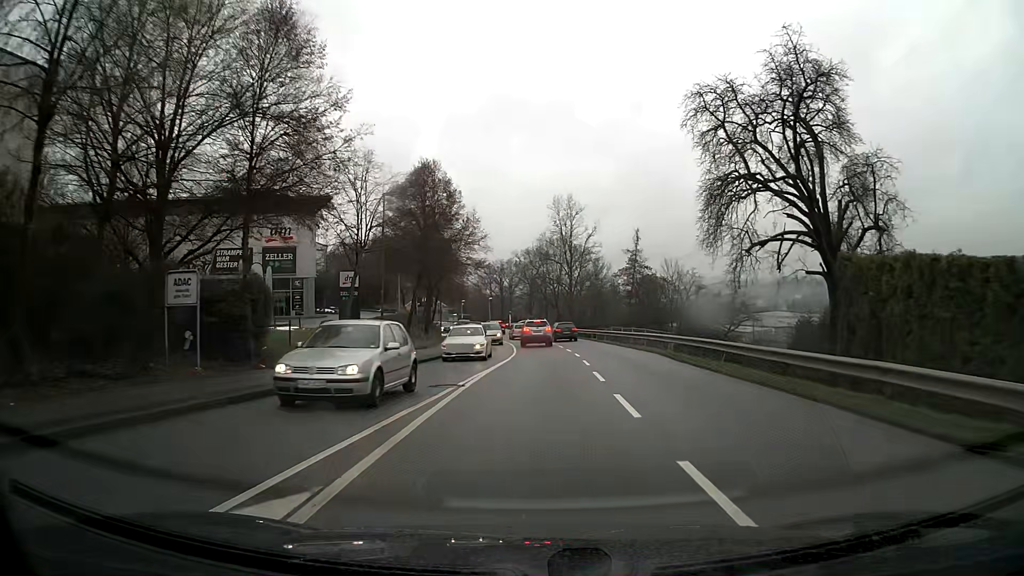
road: tertiary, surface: asphalt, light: Day
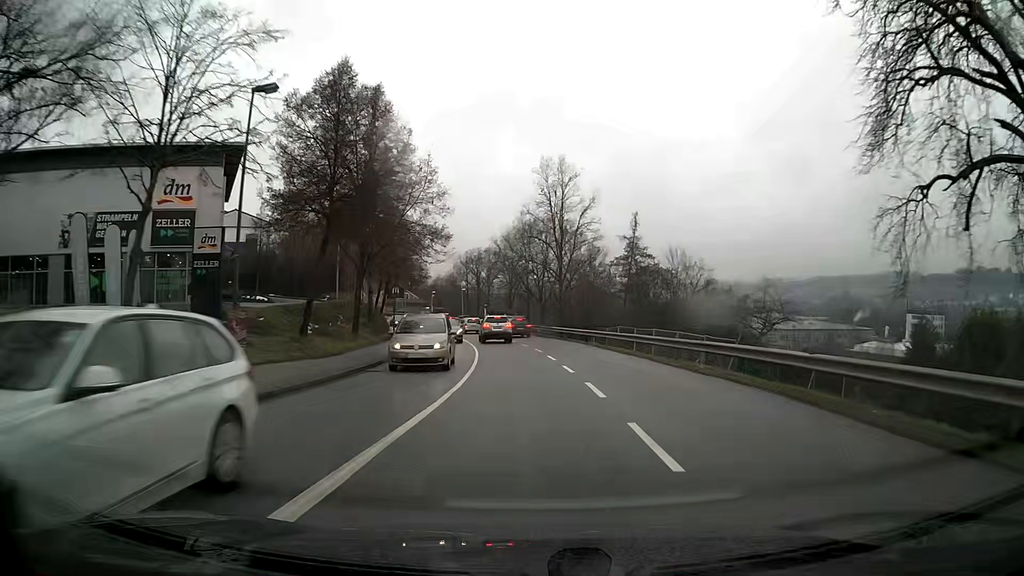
(+0.2, +15.5) m; +1°
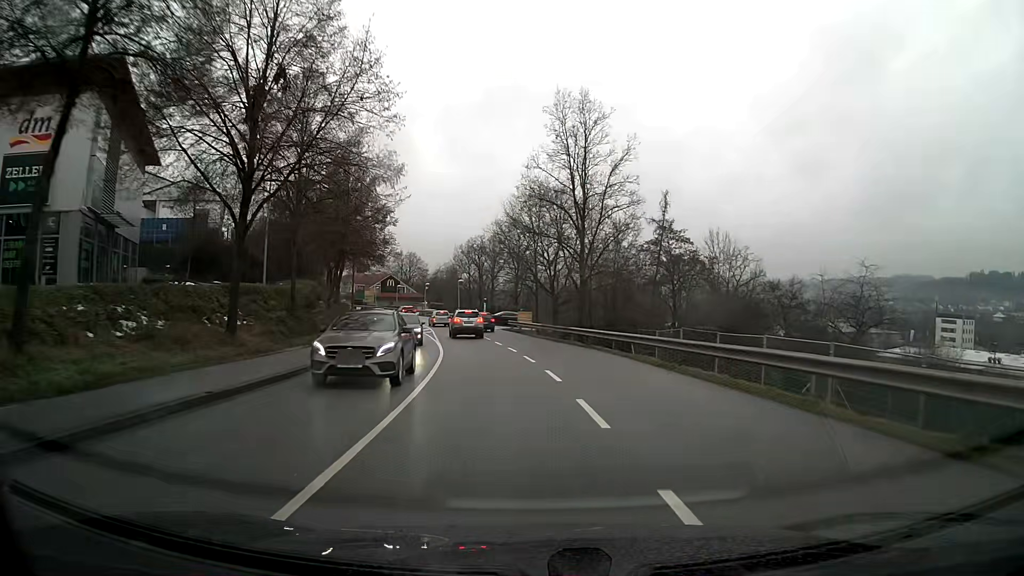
(-0.1, +15.6) m; -2°
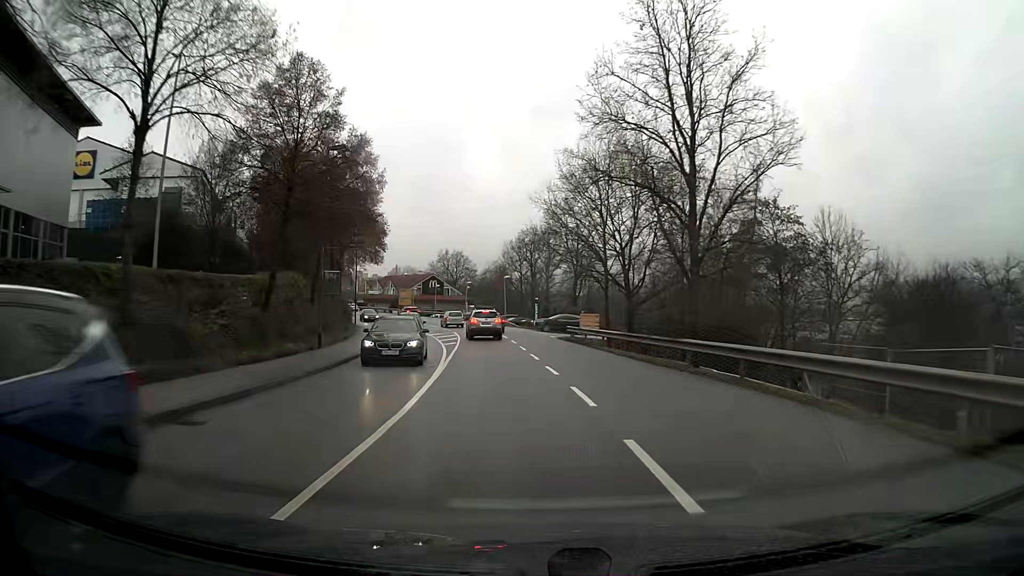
(-0.6, +15.8) m; -5°
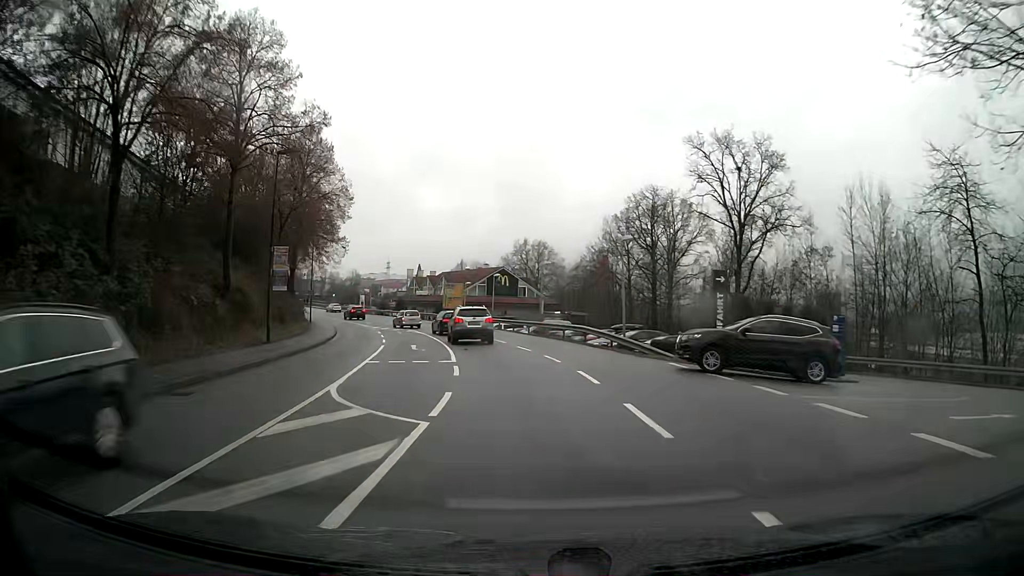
(-2.3, +38.5) m; -7°
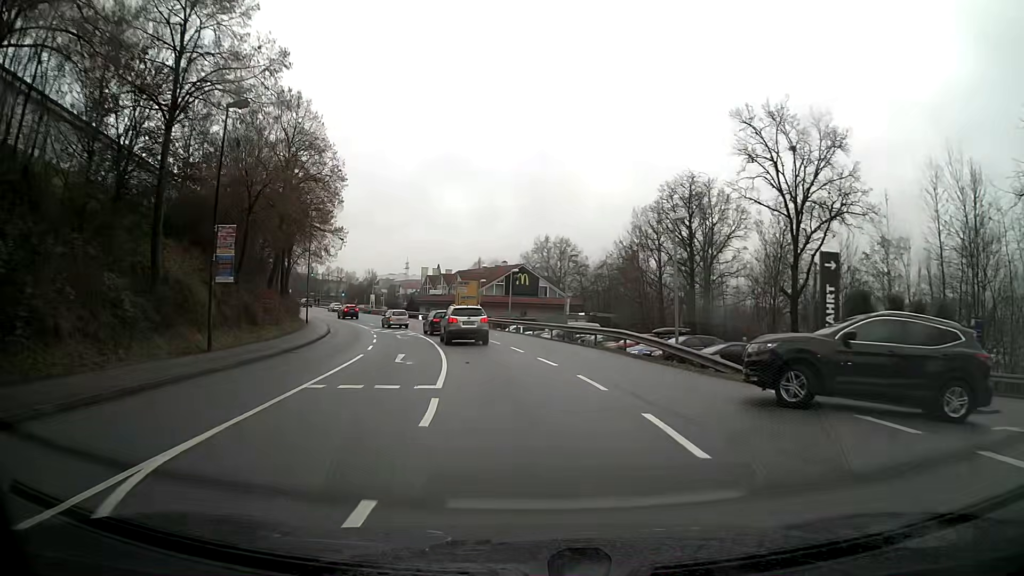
(-0.1, +7.1) m; -3°
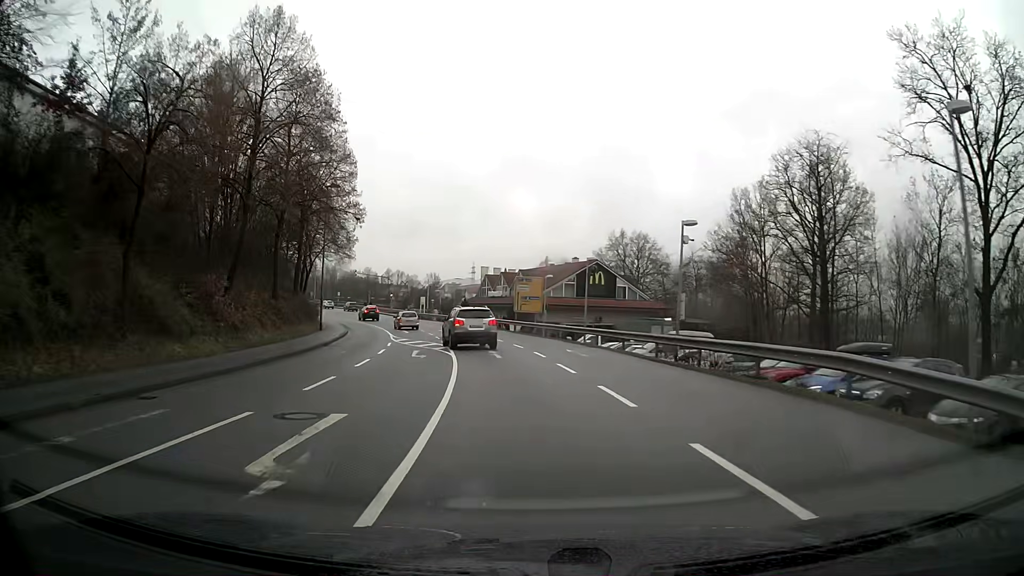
(-0.6, +13.8) m; -5°
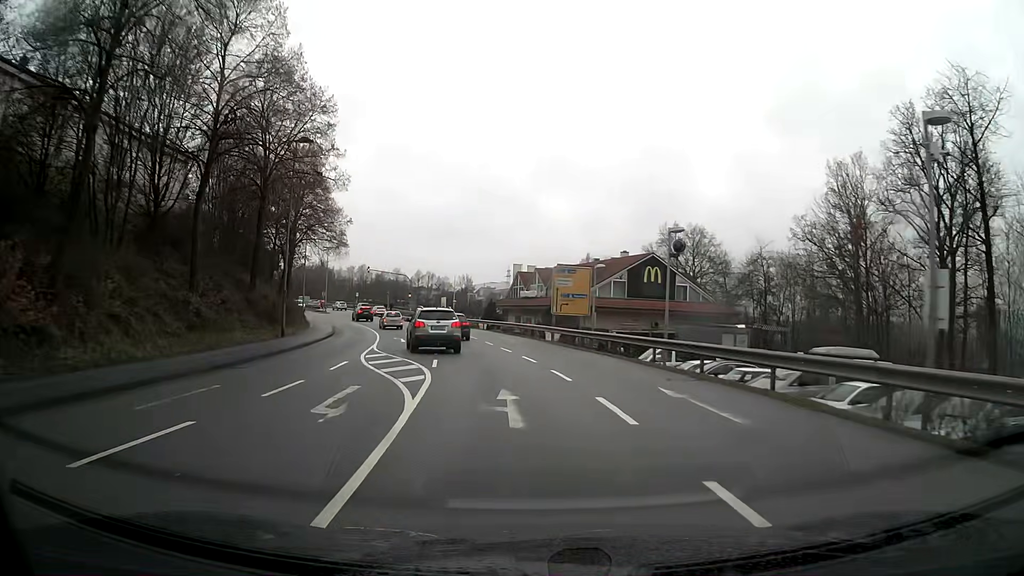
(-0.4, +13.6) m; -4°
